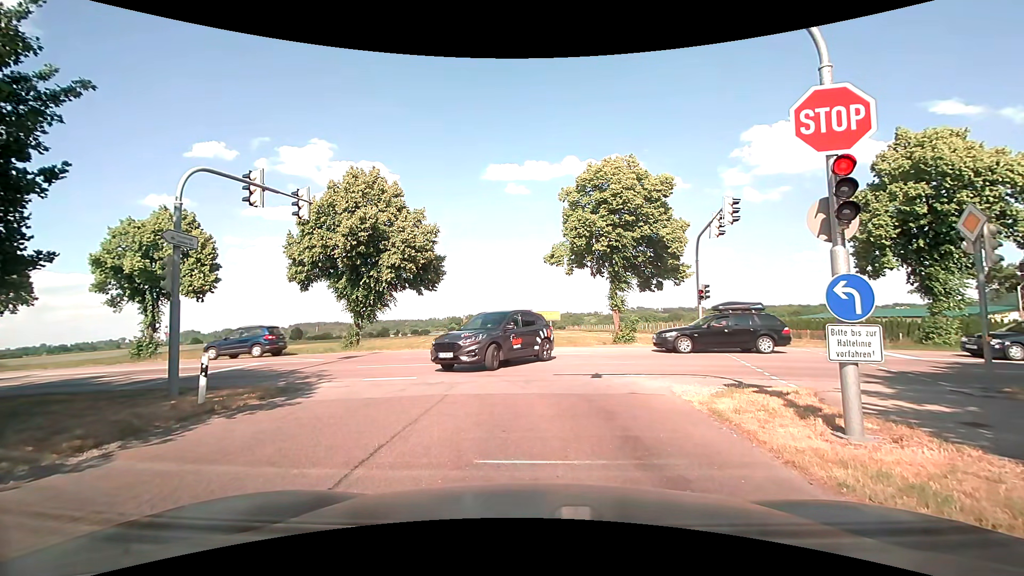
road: tertiary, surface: asphalt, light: Day
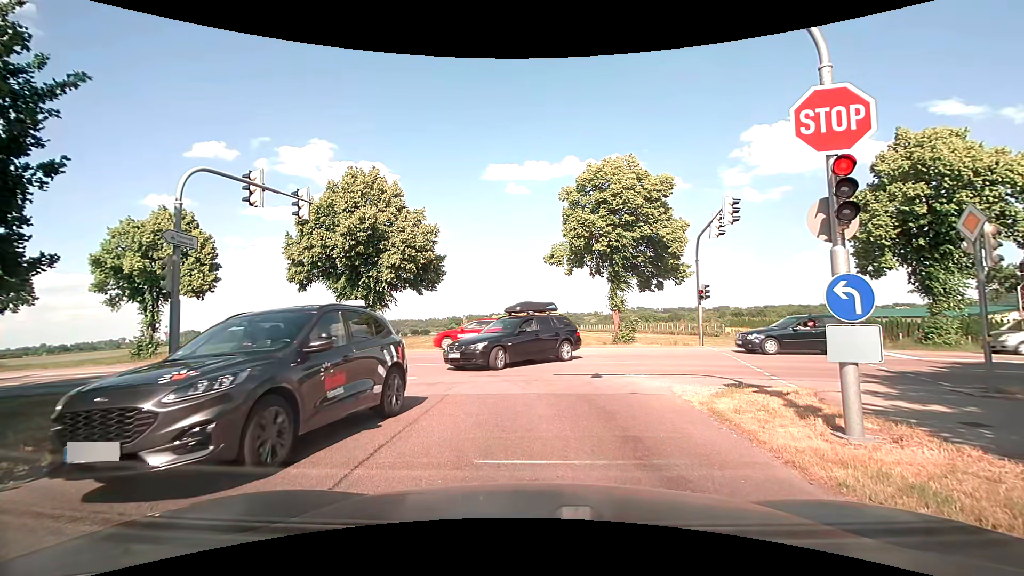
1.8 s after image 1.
(0.0, 0.0) m; 0°
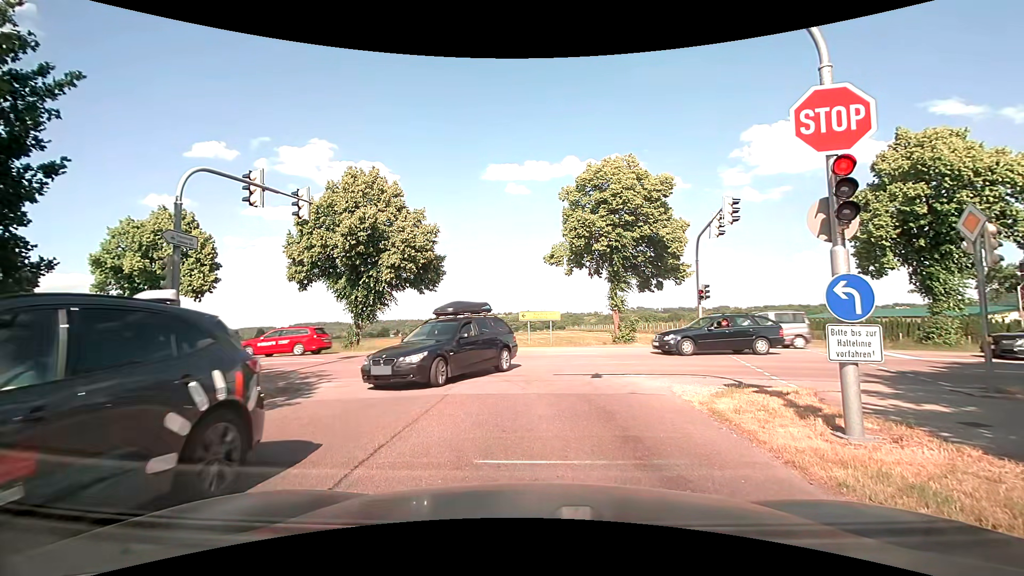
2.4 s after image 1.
(0.0, 0.0) m; 0°
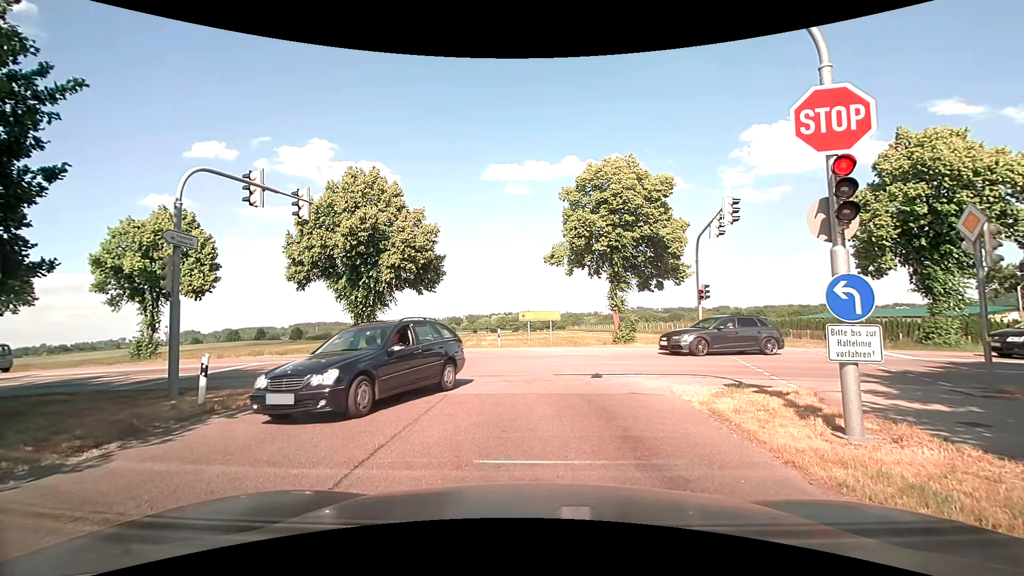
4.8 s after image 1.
(0.0, 0.0) m; 0°
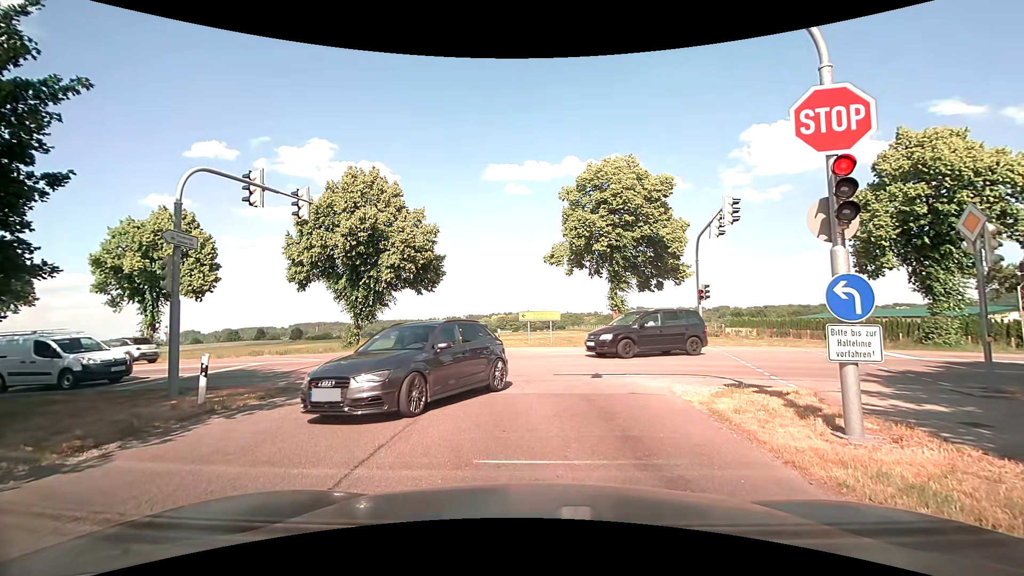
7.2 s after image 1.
(0.0, 0.0) m; 0°
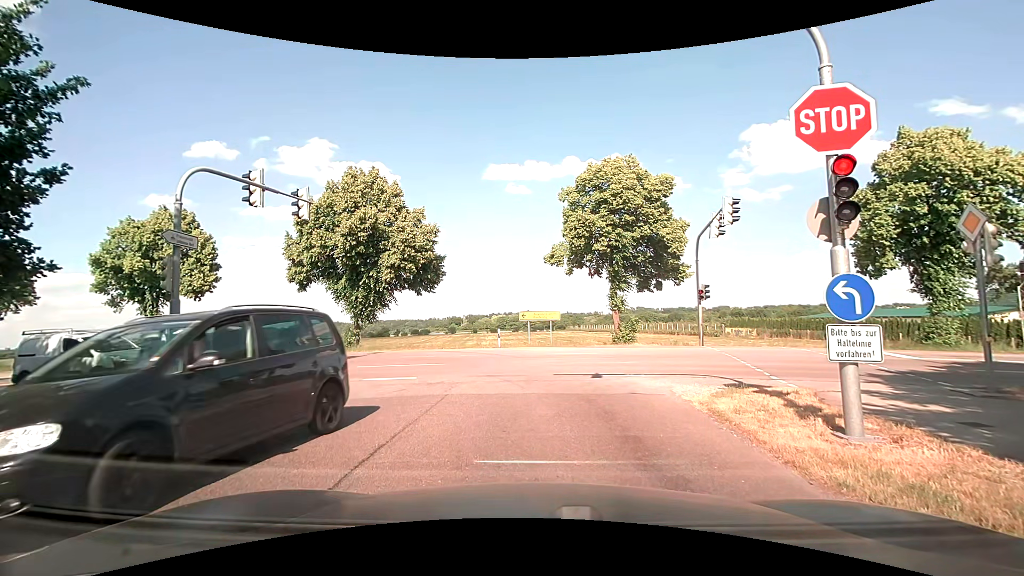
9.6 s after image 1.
(0.0, 0.0) m; 0°
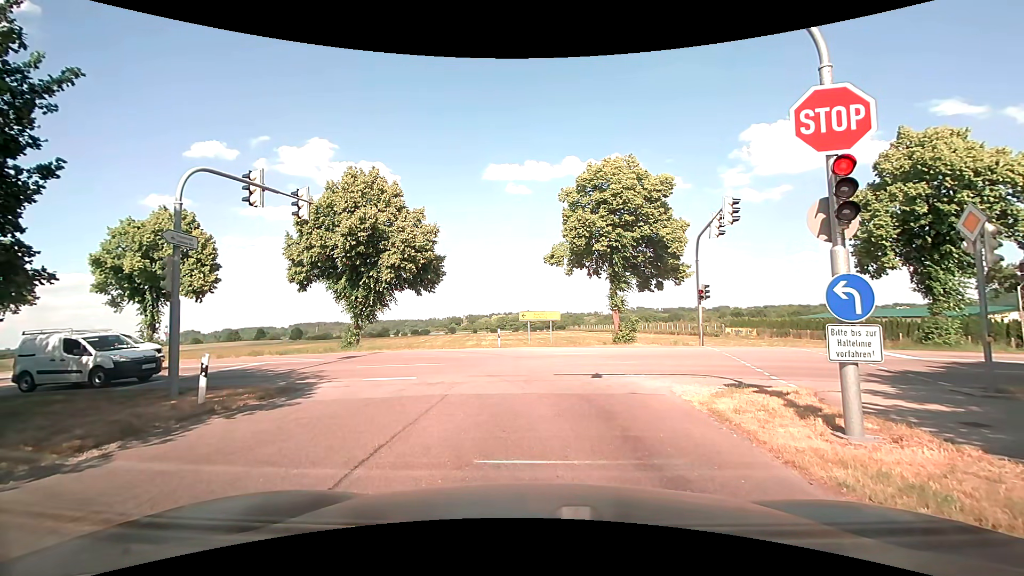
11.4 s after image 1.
(0.0, 0.0) m; 0°
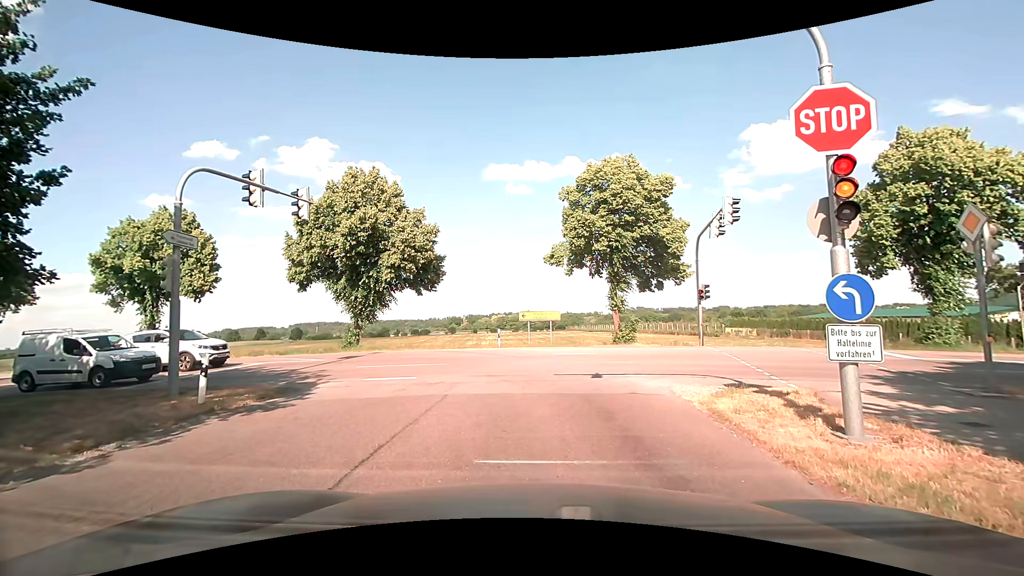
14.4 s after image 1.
(0.0, 0.0) m; 0°
